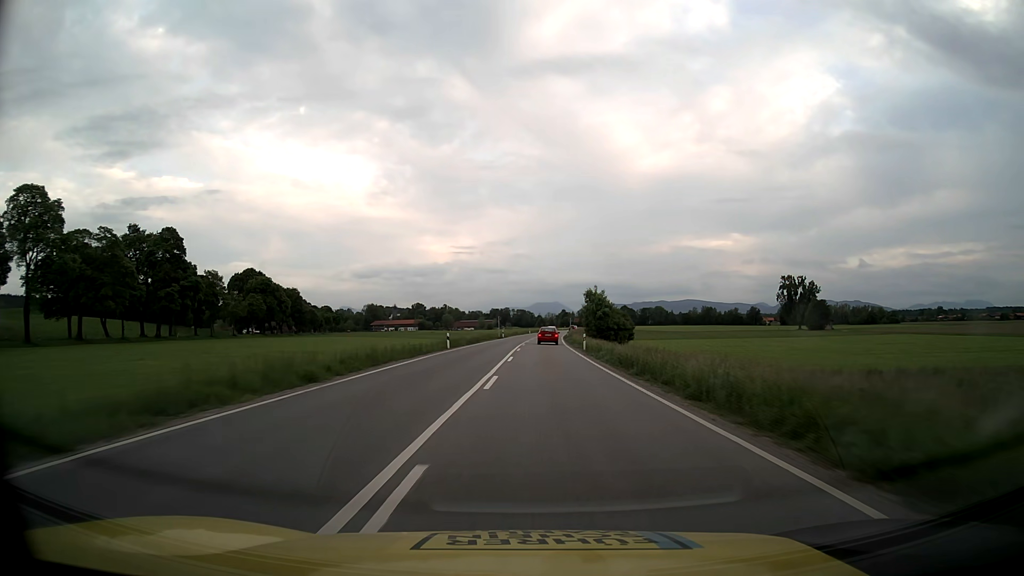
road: primary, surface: asphalt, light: Day
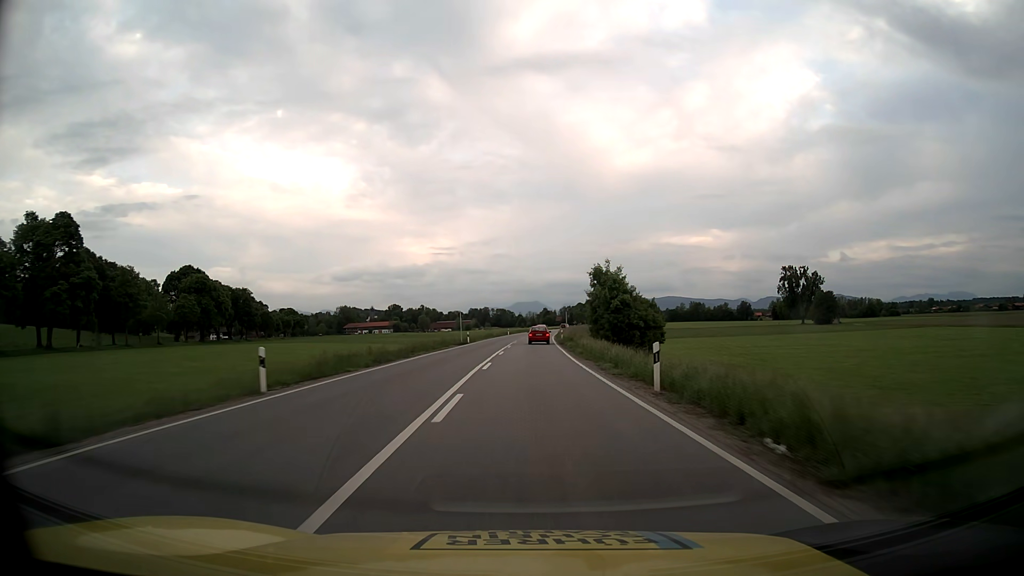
(+0.5, +29.1) m; +2°
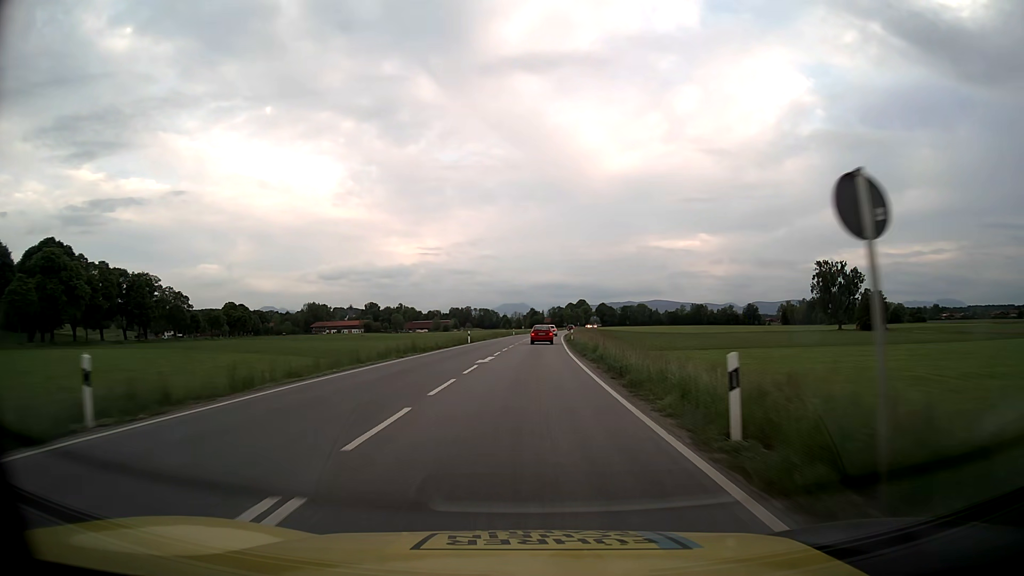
(+0.6, +56.2) m; +1°
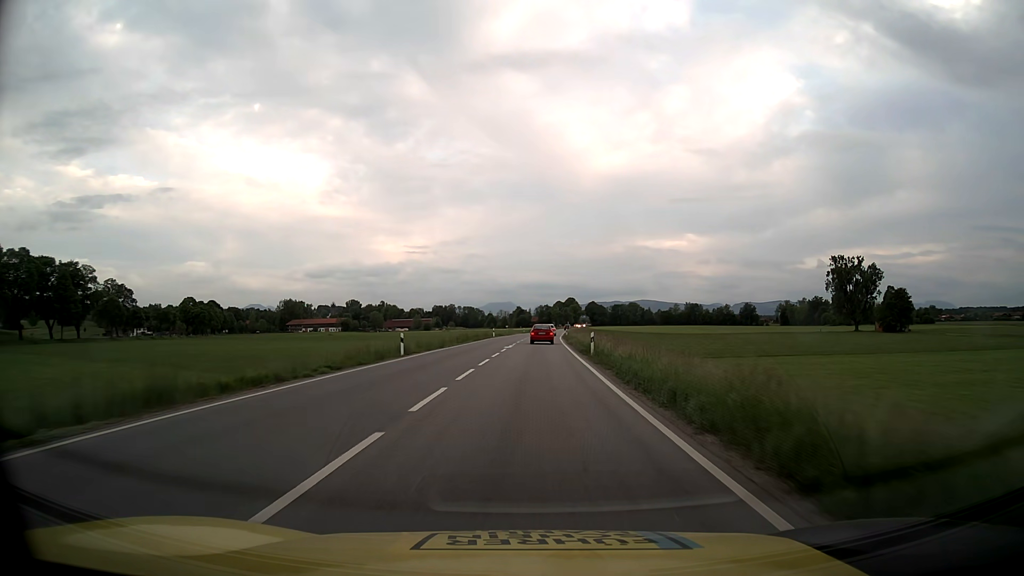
(+0.3, +26.7) m; +1°
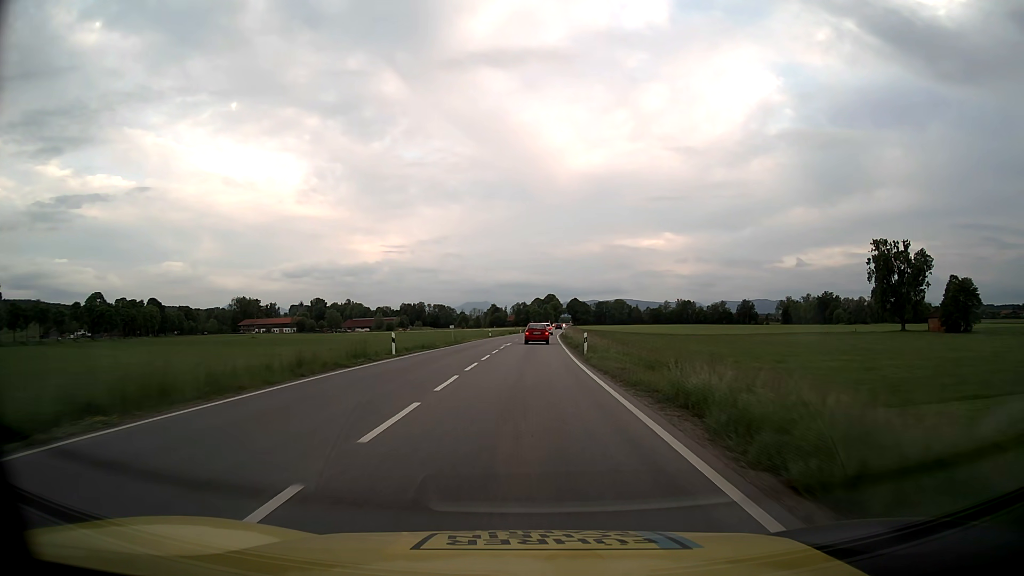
(+1.1, +50.6) m; +2°
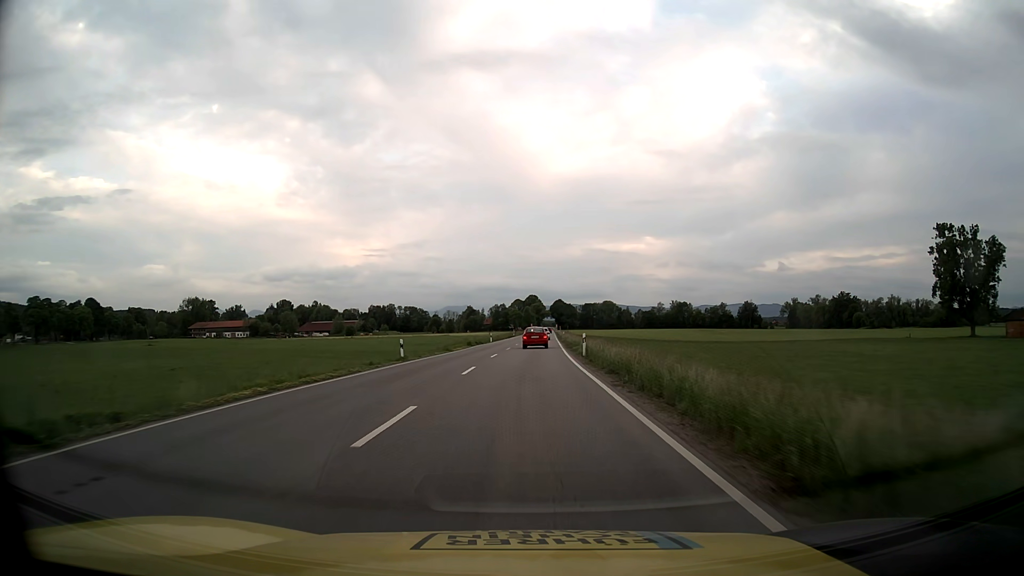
(+0.6, +48.0) m; +1°
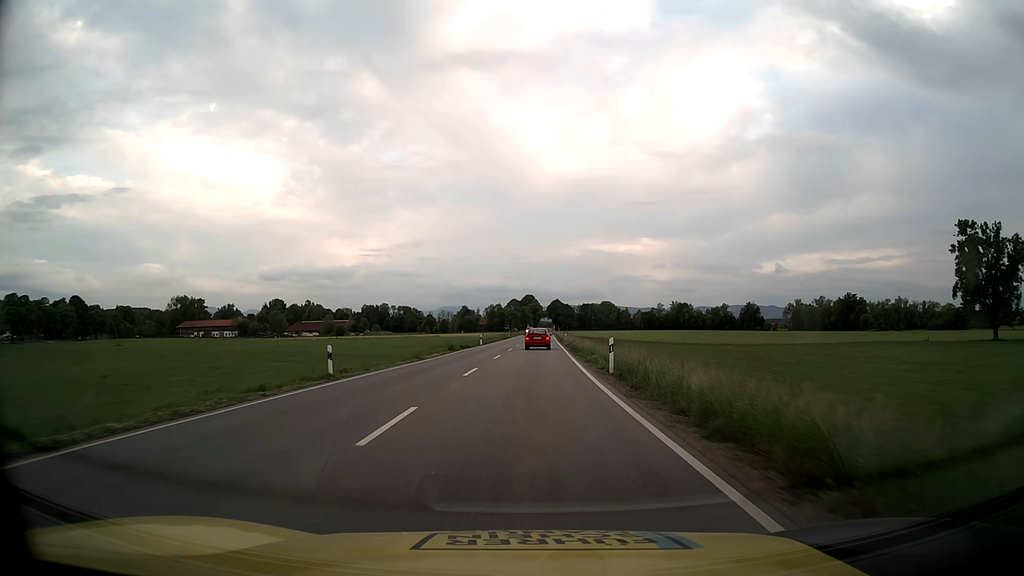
(0.0, +11.8) m; 0°
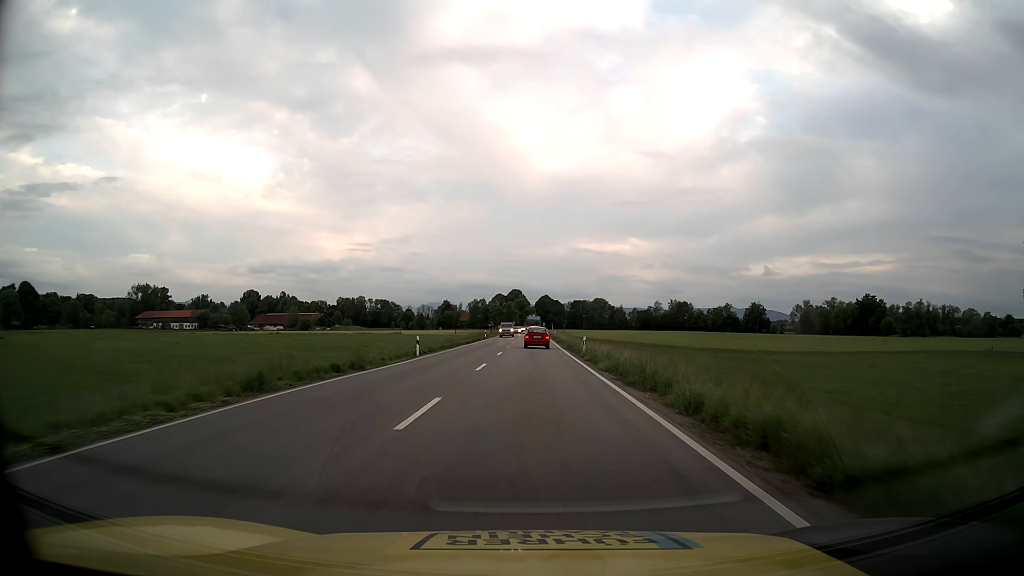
(+0.3, +34.9) m; +1°
(0, +10) (0, +20) (0, +30) (0, +40) (0, +50) (+1, +60) (+1, +70) (+1, +80) (+1, +90) (+1, +100) m
